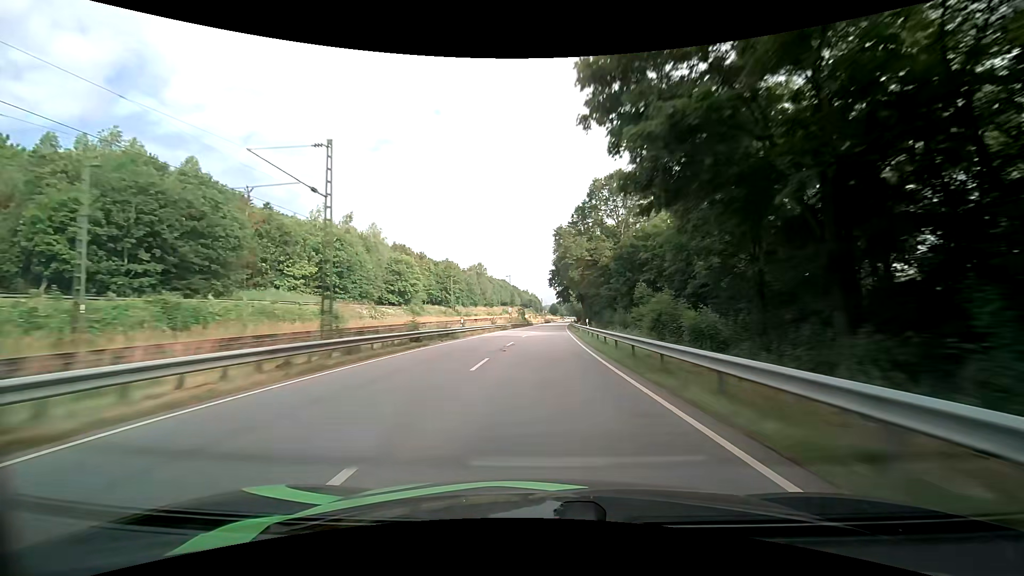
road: primary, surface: asphalt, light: Day
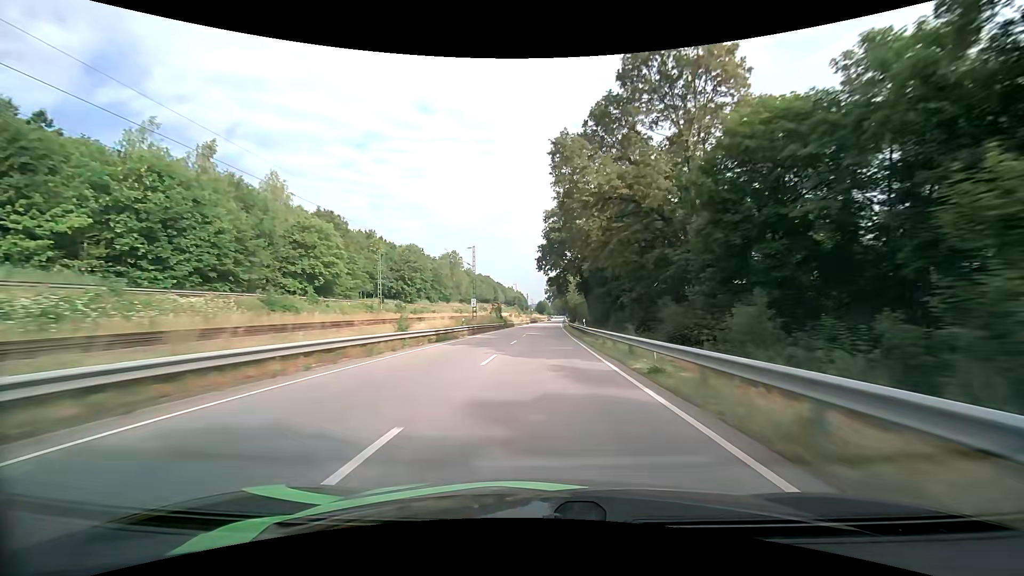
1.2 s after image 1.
(+0.5, +35.1) m; +2°
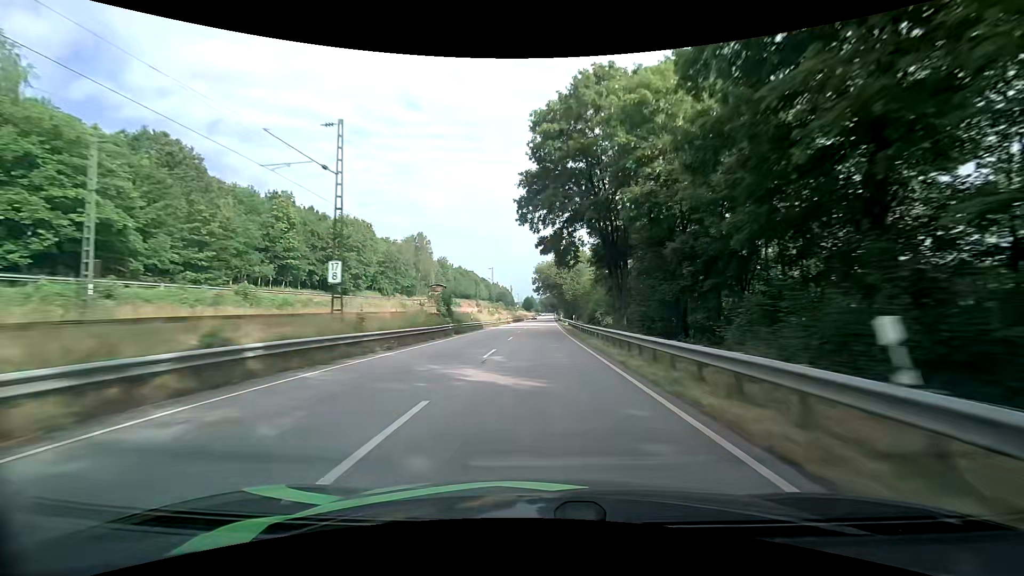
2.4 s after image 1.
(+0.5, +35.0) m; +1°
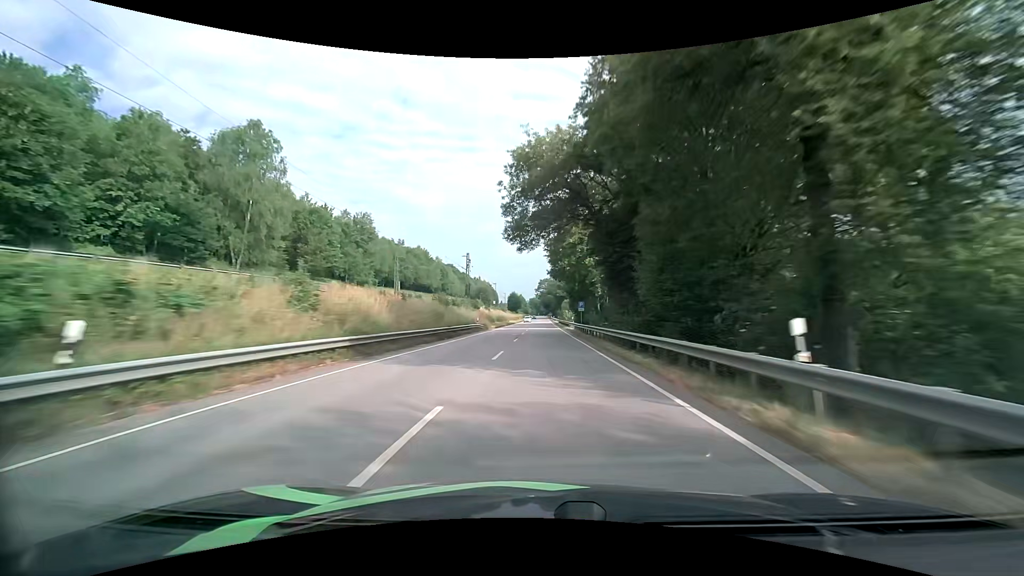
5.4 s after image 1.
(+1.0, +86.0) m; +1°
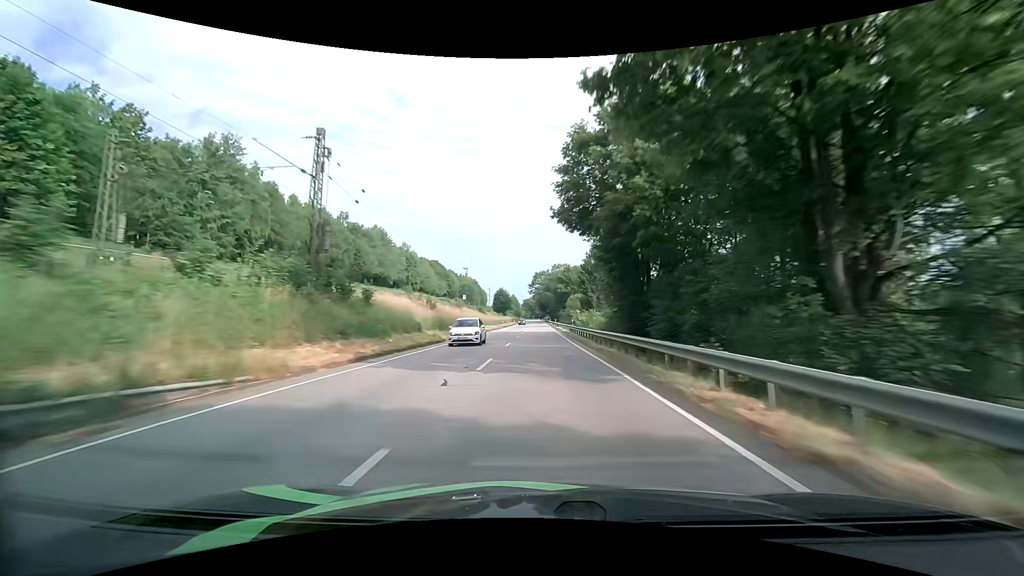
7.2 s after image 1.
(+0.3, +51.3) m; +1°
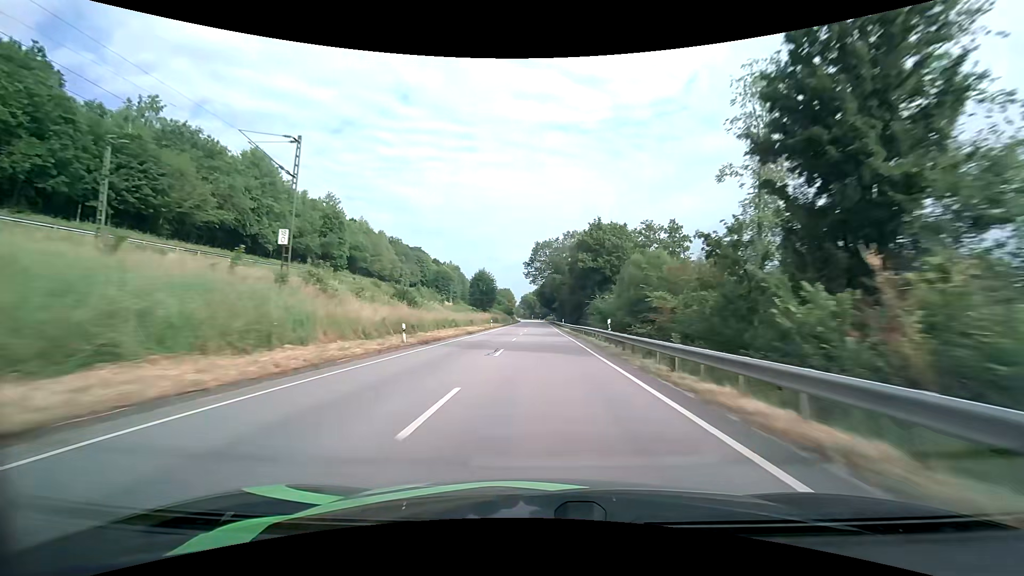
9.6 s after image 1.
(-0.2, +69.2) m; 0°
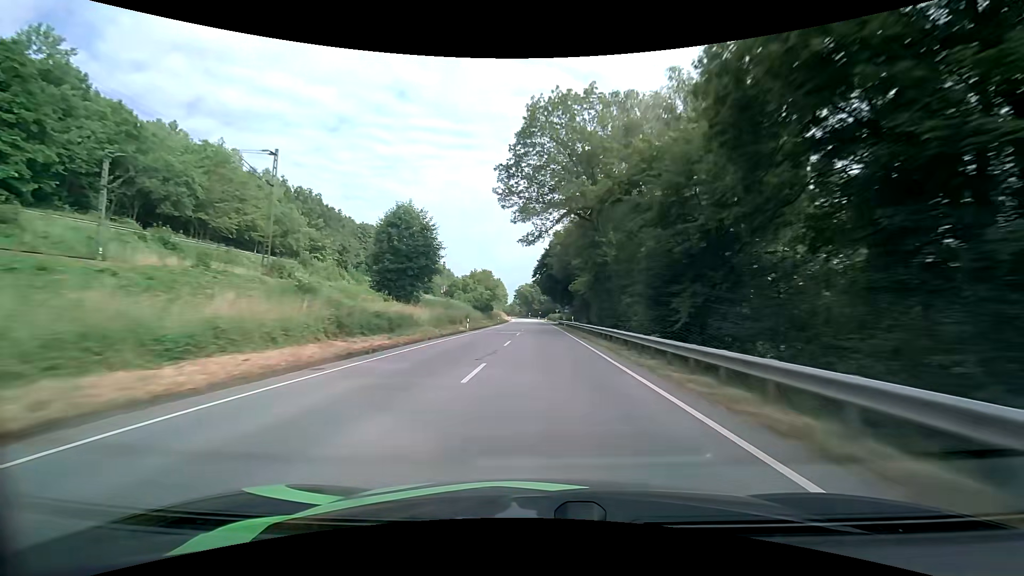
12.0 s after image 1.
(+0.2, +69.1) m; 0°
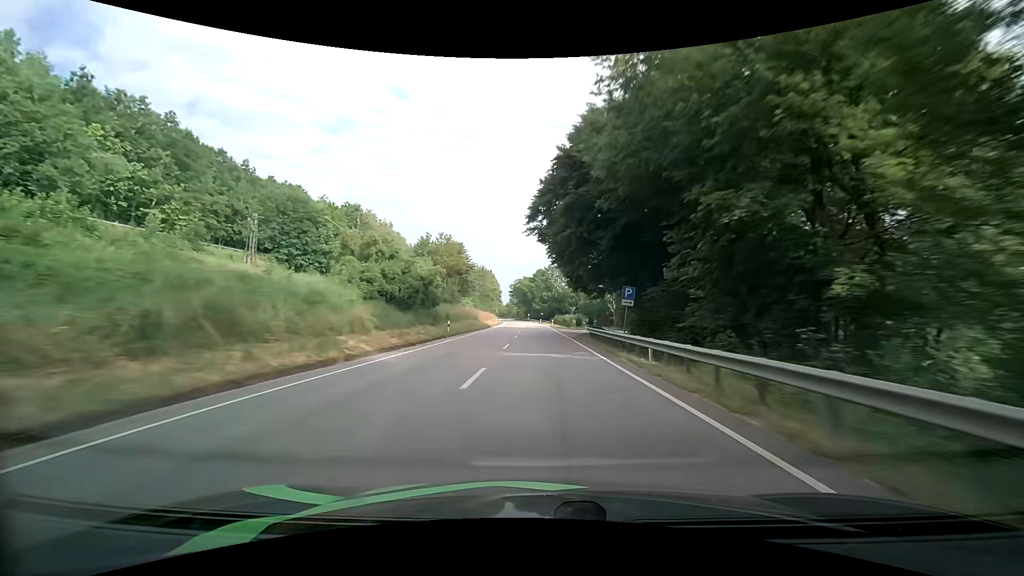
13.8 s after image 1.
(-0.3, +49.4) m; 0°
(0, +10) (0, +20) (0, +30) (0, +40) (0, +50) (-1, +60) (-1, +70) (-1, +80) (-1, +90) (-2, +100) m
